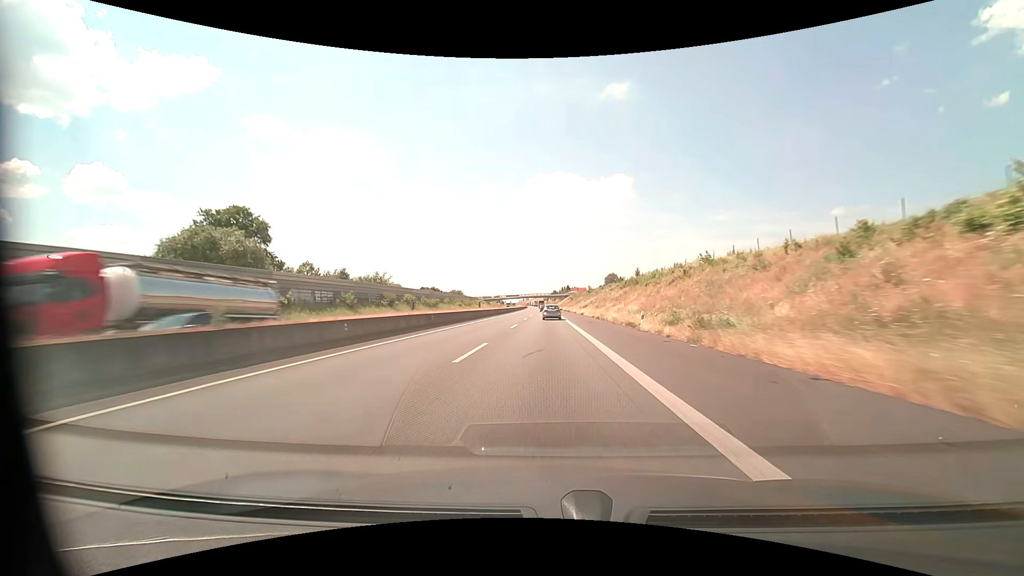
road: motorway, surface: asphalt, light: Day
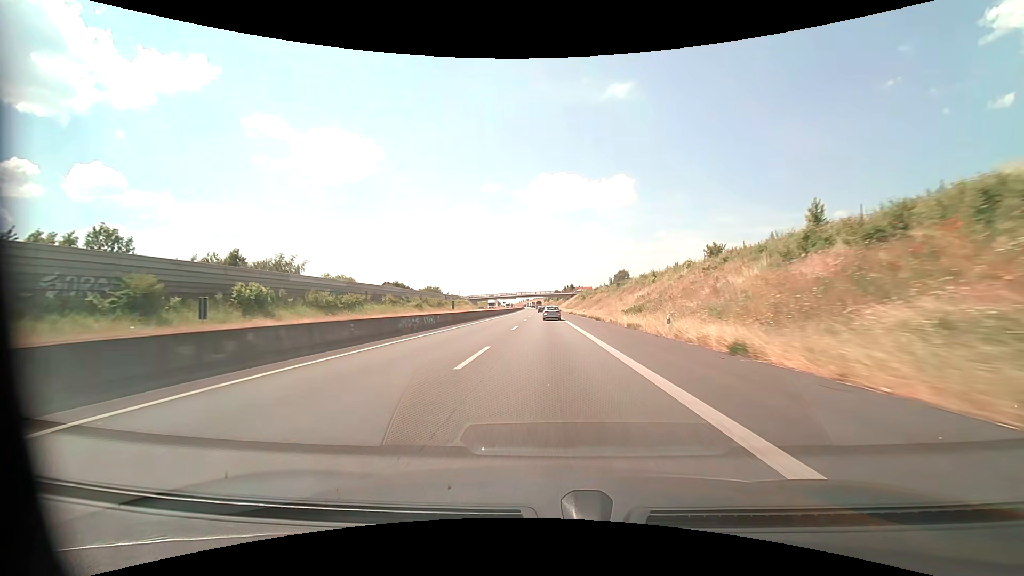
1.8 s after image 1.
(-0.1, +55.9) m; 0°
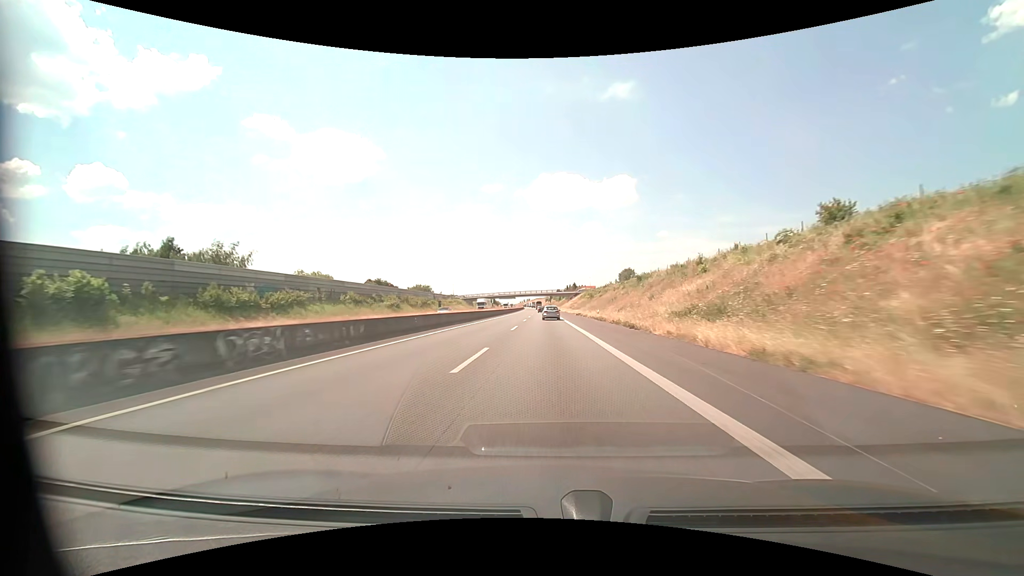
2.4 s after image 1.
(0.0, +18.7) m; 0°
(0, +10) (0, +20) (0, +30) (0, +40) (0, +50) (0, +60) (0, +70) (-1, +80) (-1, +90) (-1, +100) m
